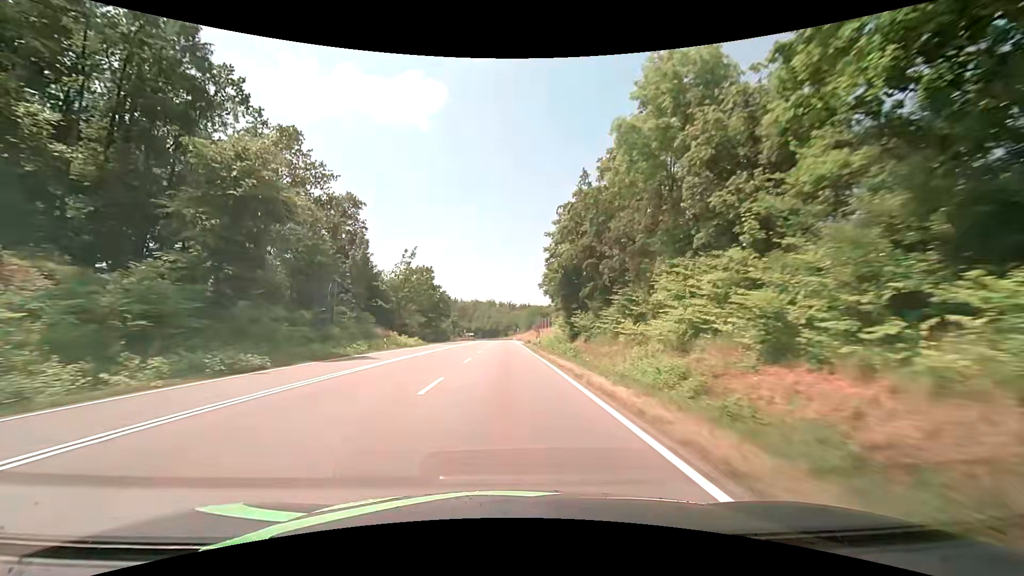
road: secondary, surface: asphalt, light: Day
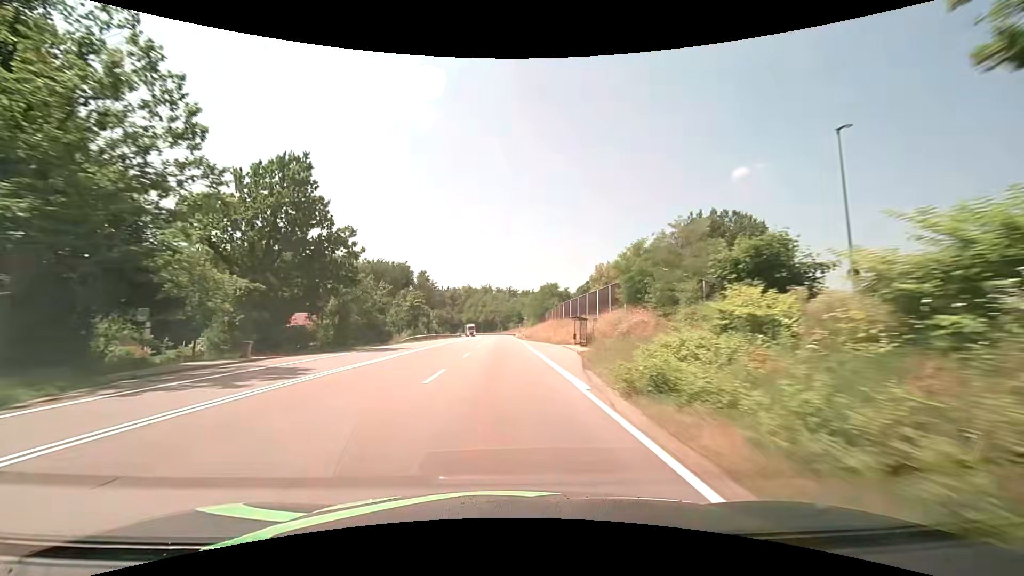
(+0.1, +60.8) m; 0°
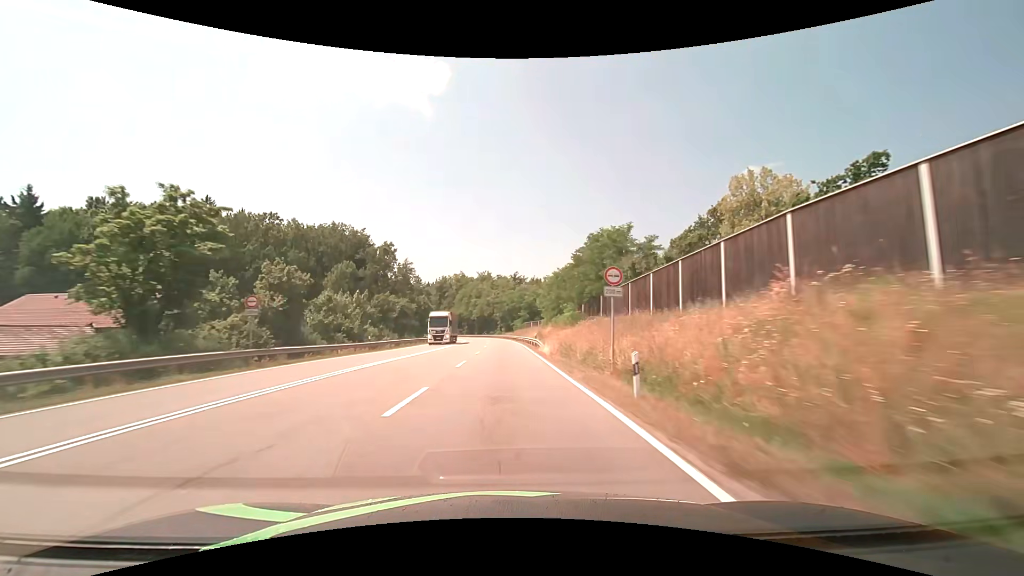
(+0.1, +62.7) m; 0°
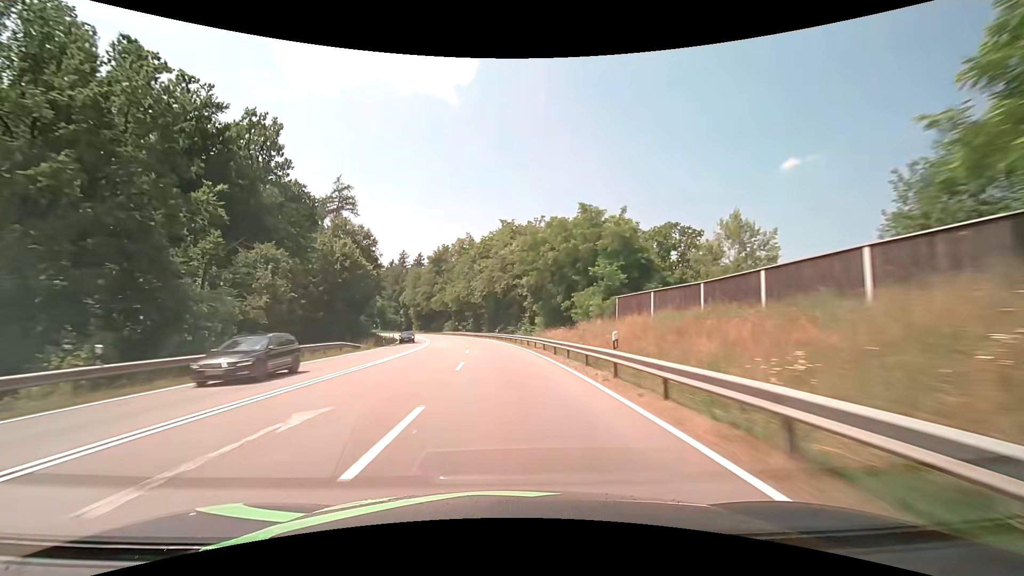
(-1.1, +77.8) m; -3°
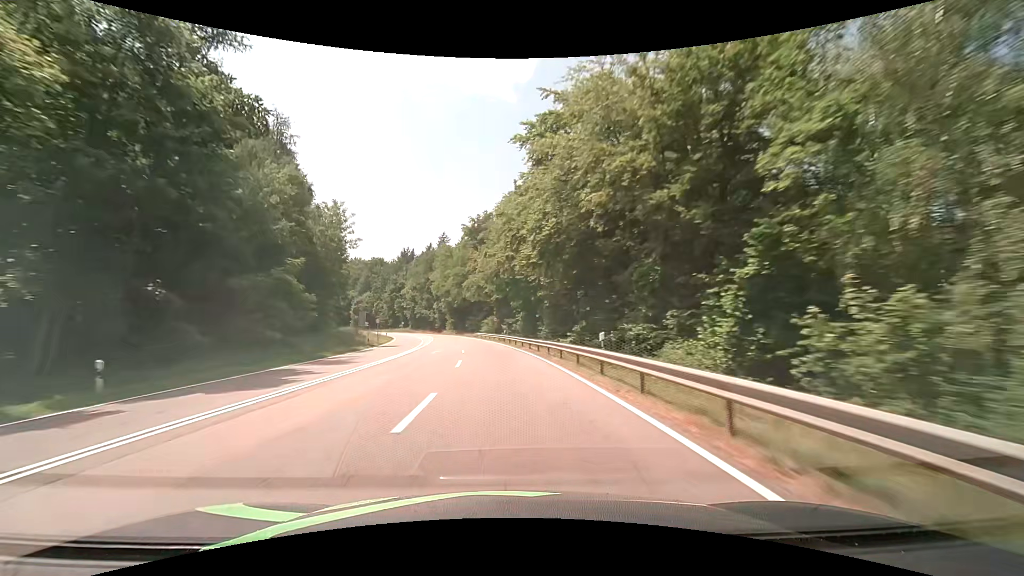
(-2.2, +46.5) m; -6°
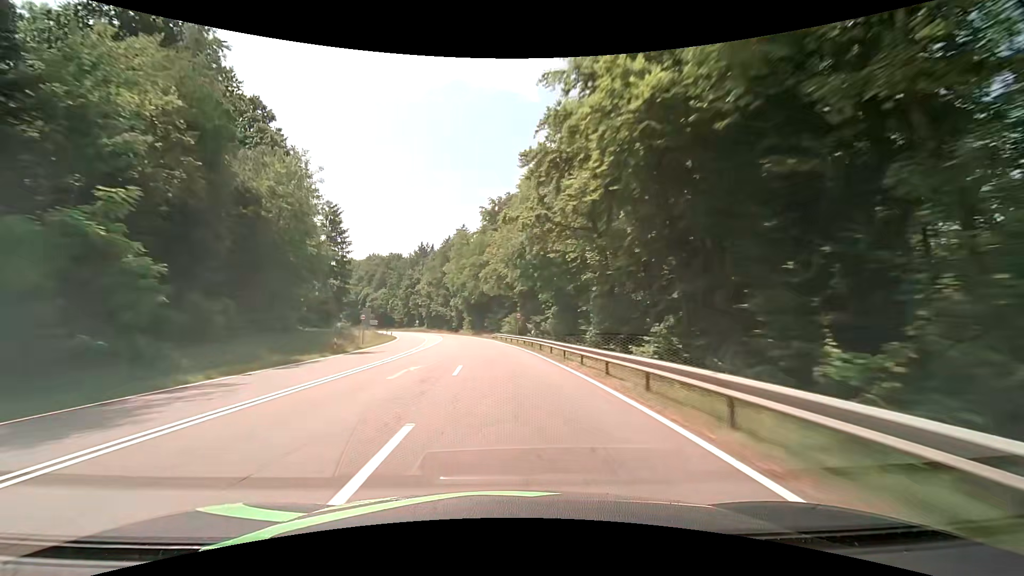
(-0.3, +15.6) m; -2°
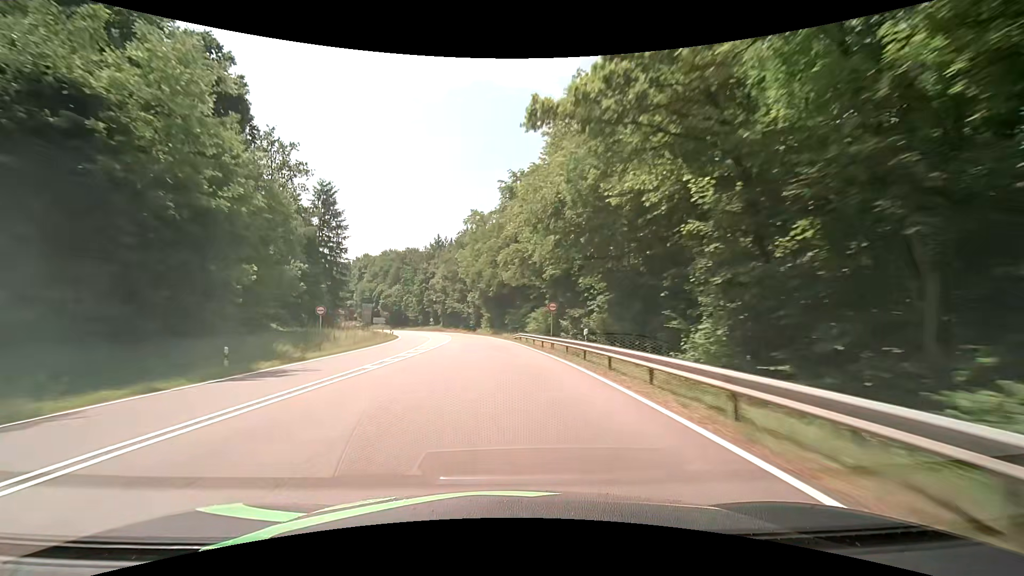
(-0.4, +15.6) m; -3°
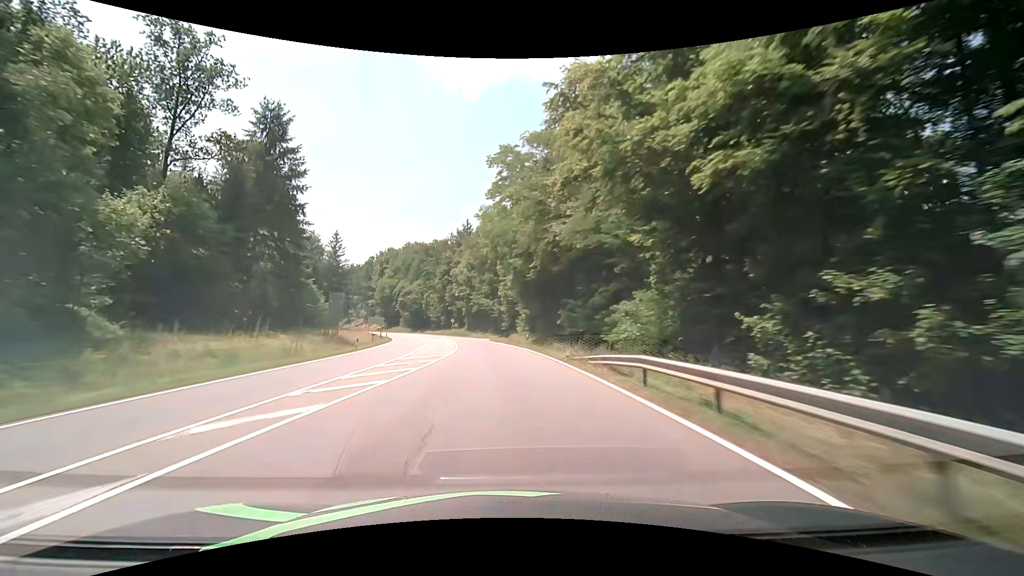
(-1.3, +31.3) m; -5°
